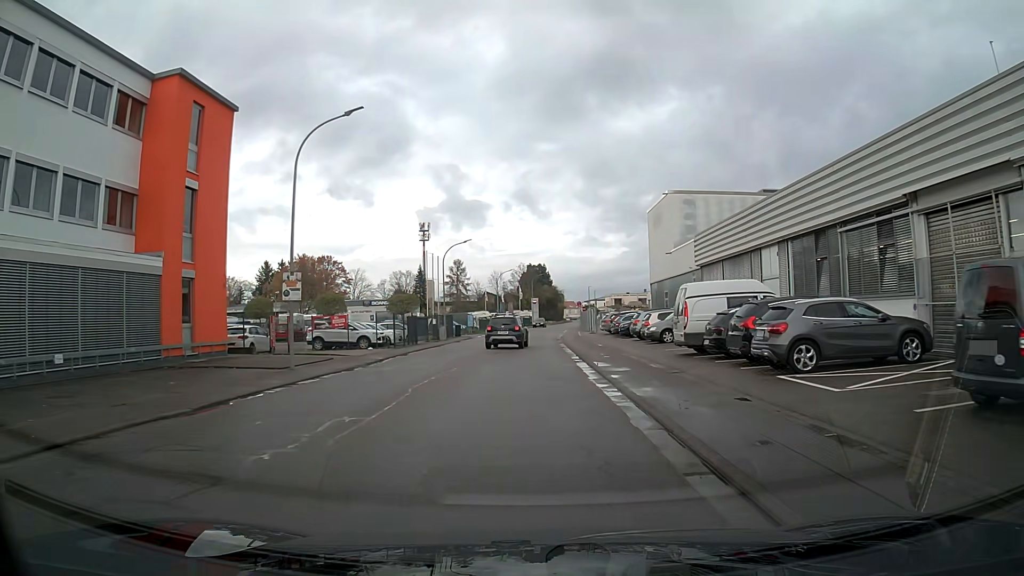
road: tertiary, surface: asphalt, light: Day
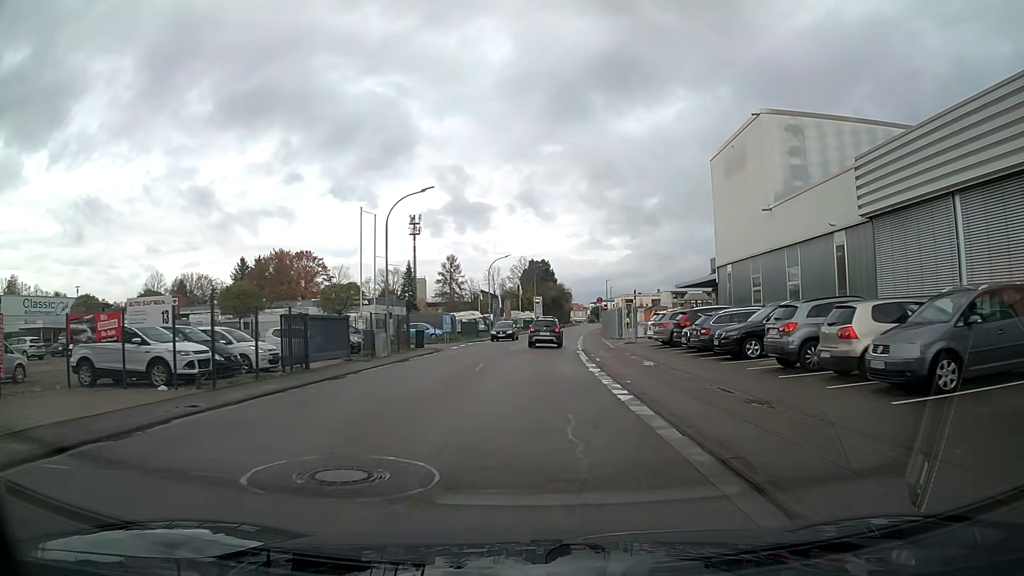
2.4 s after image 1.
(0.0, +21.5) m; 0°
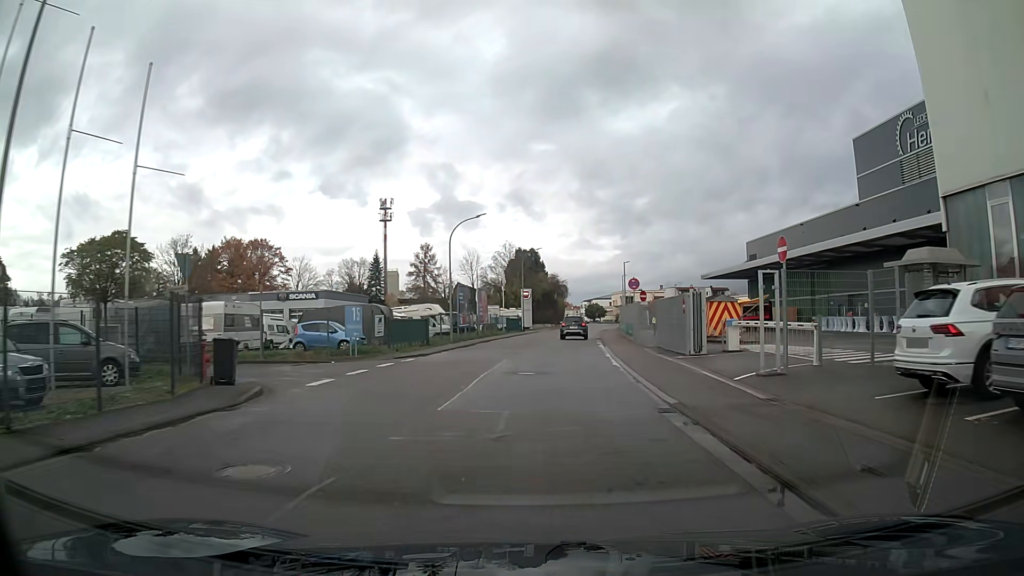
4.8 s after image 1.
(+0.1, +24.3) m; +2°
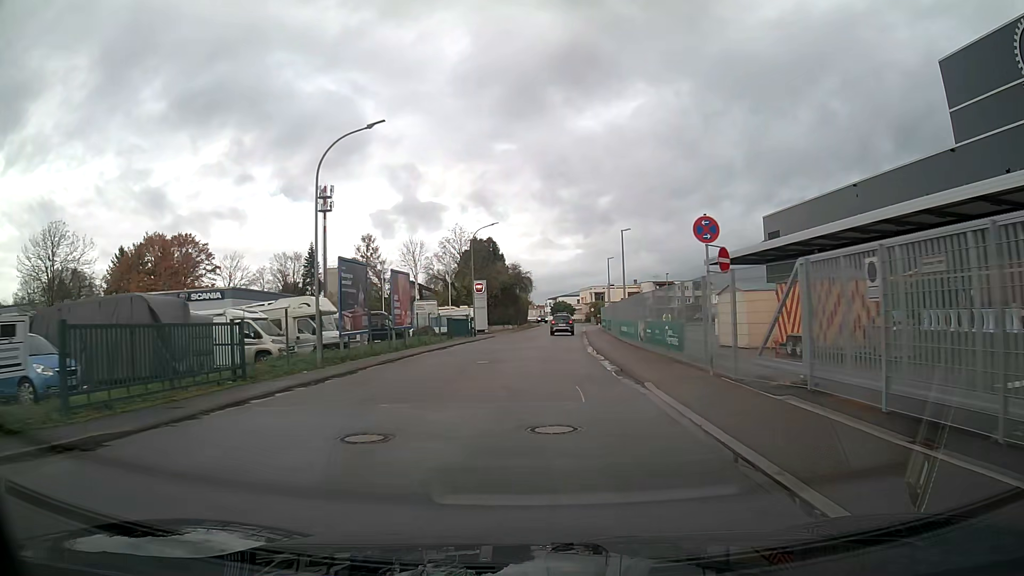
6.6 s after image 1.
(+0.6, +20.0) m; +3°
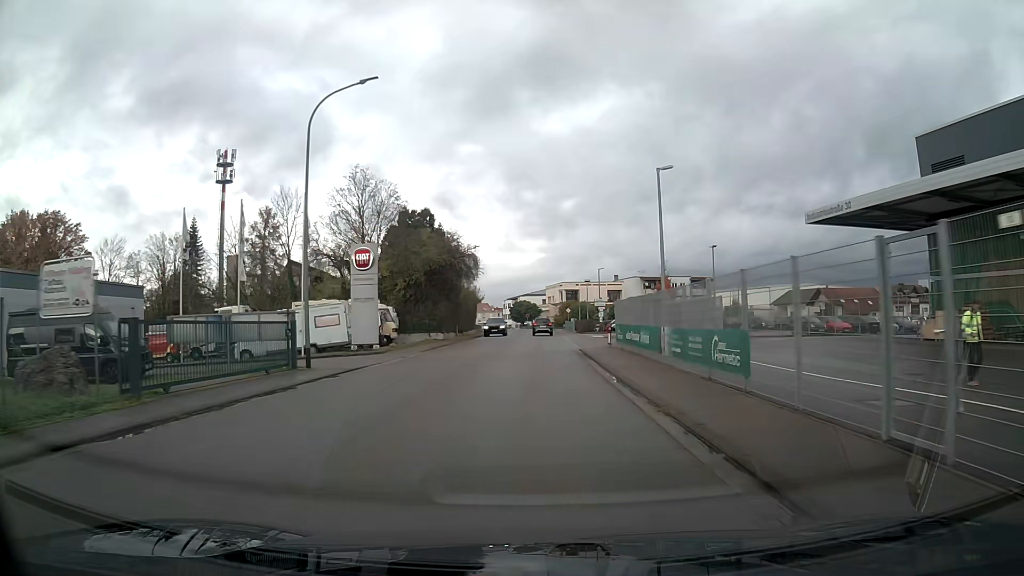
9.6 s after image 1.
(+1.1, +34.9) m; +3°
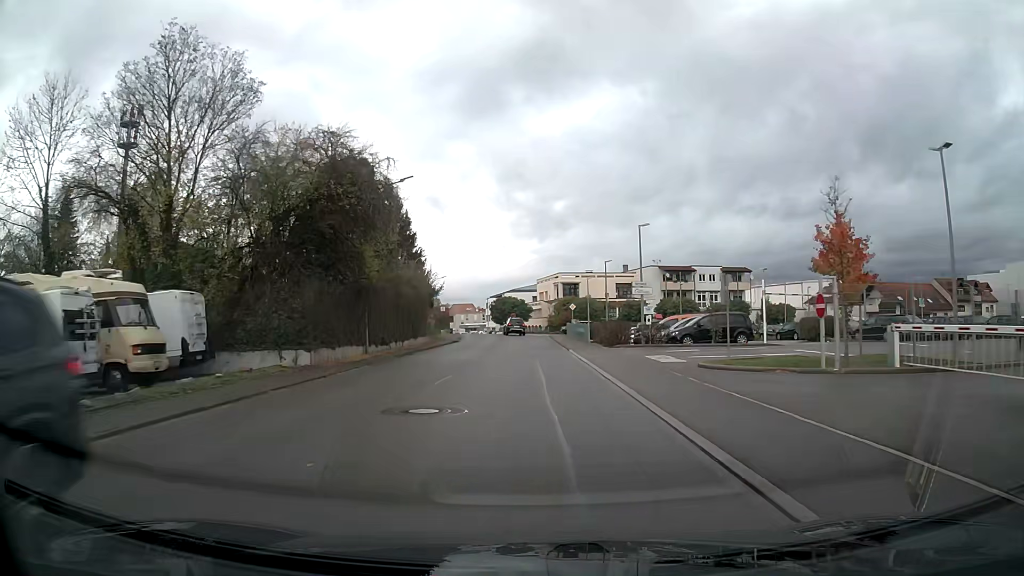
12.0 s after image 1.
(+0.2, +28.8) m; +1°
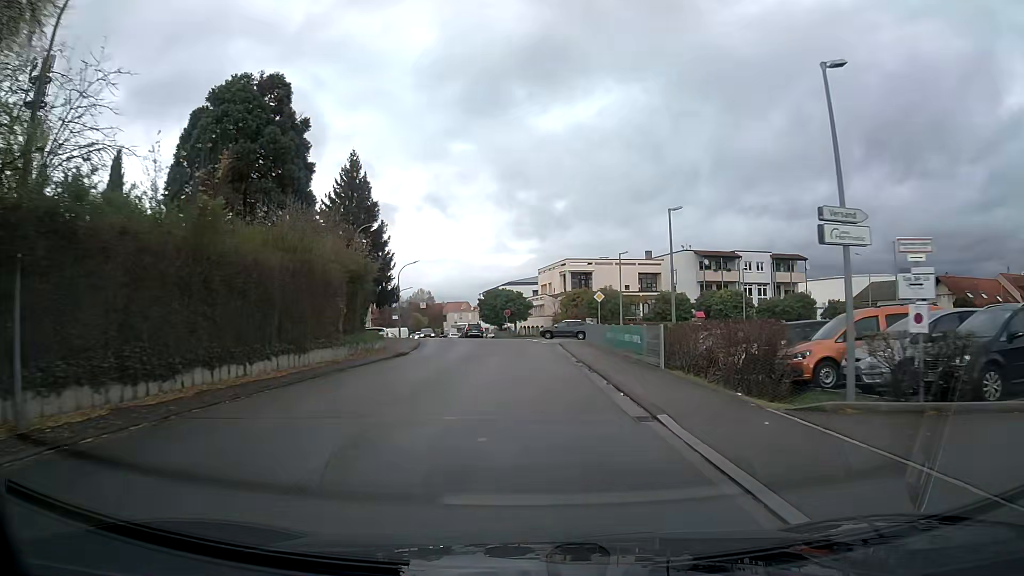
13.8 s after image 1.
(0.0, +22.0) m; 0°
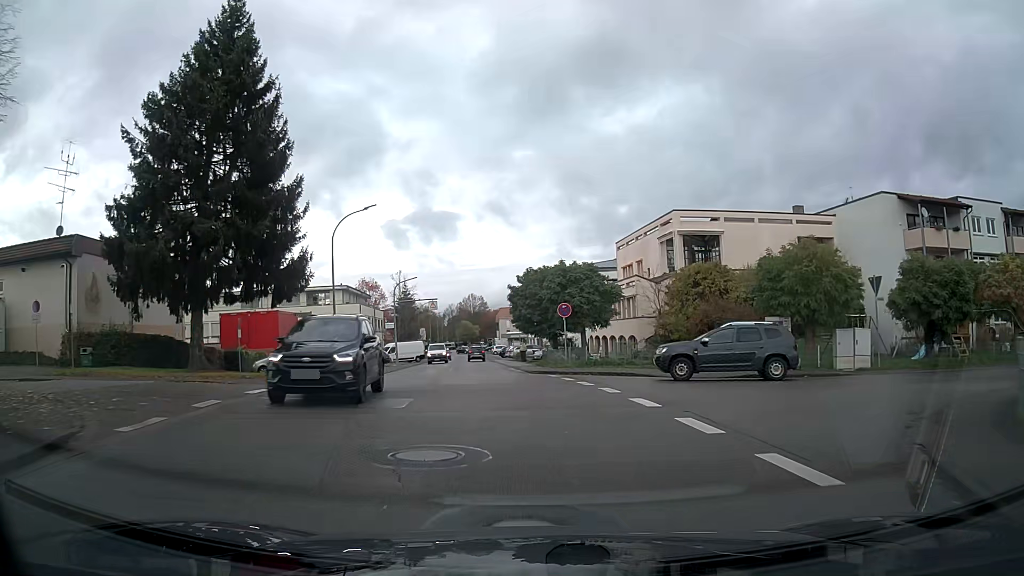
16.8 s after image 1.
(-1.2, +36.9) m; -6°
(0, +10) (-1, +20) (-2, +30) (-2, +40) (-3, +50) (-4, +60) (-5, +70) (-5, +80) (-6, +90) (-7, +100) m
